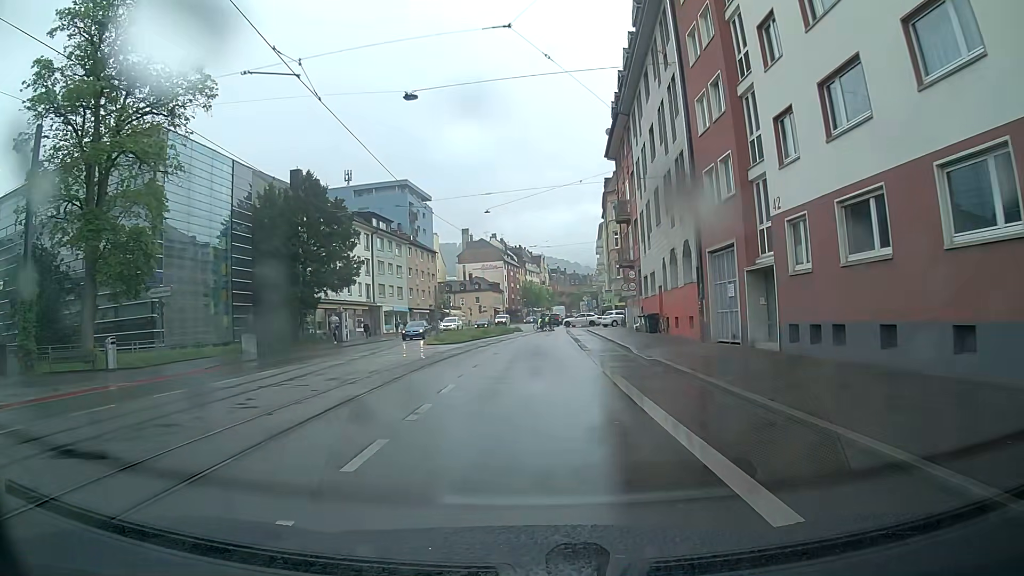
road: primary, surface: asphalt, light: Day
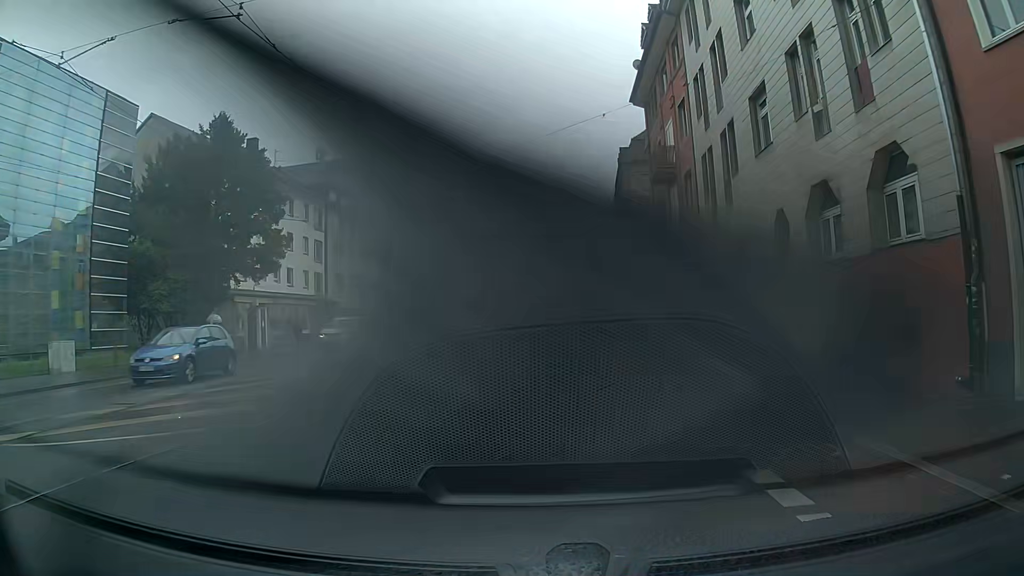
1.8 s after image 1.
(+0.1, +16.6) m; -1°
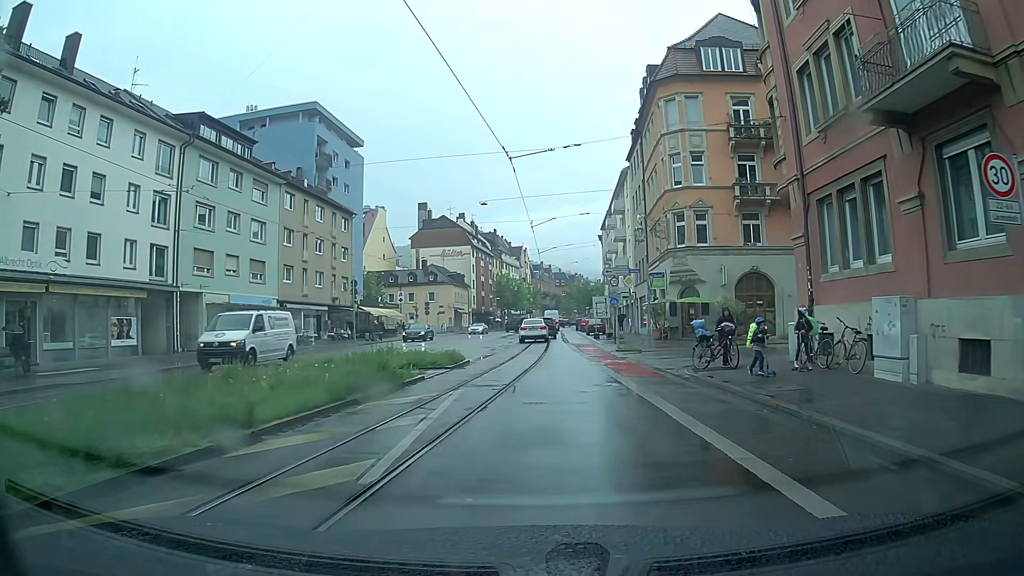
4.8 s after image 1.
(+1.1, +24.5) m; +3°
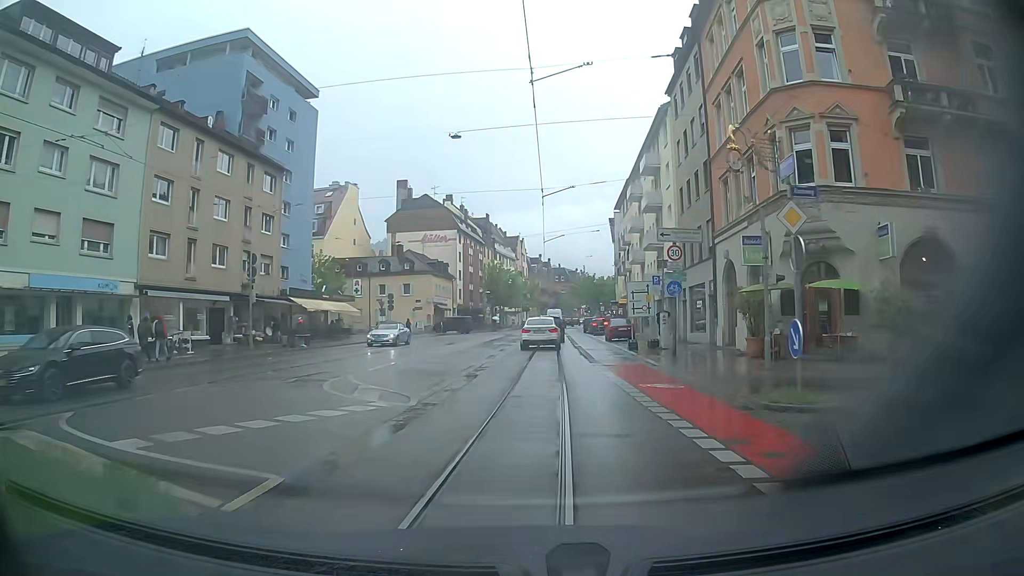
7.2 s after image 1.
(+0.3, +18.8) m; +1°
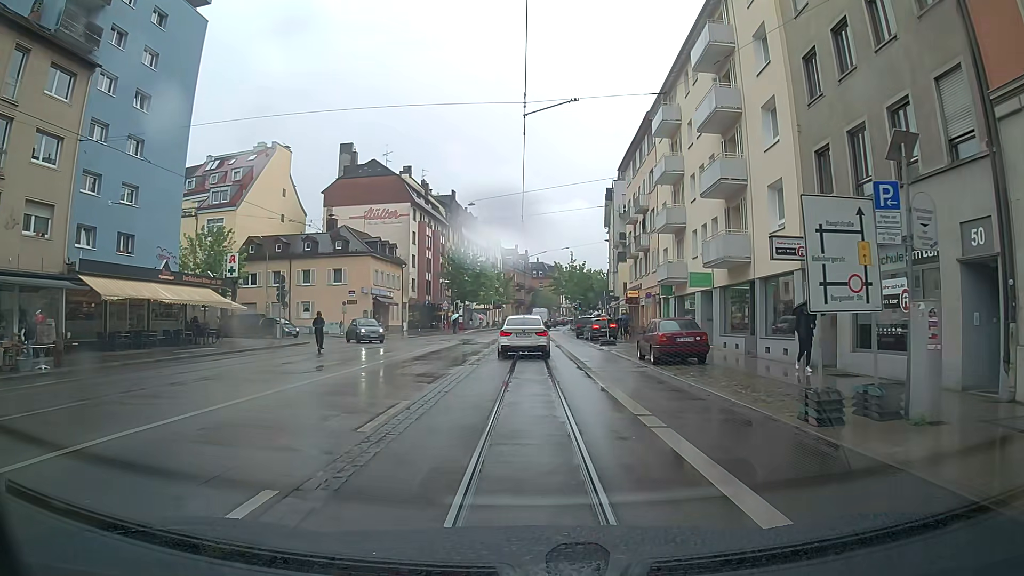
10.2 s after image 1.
(+0.5, +21.9) m; +2°
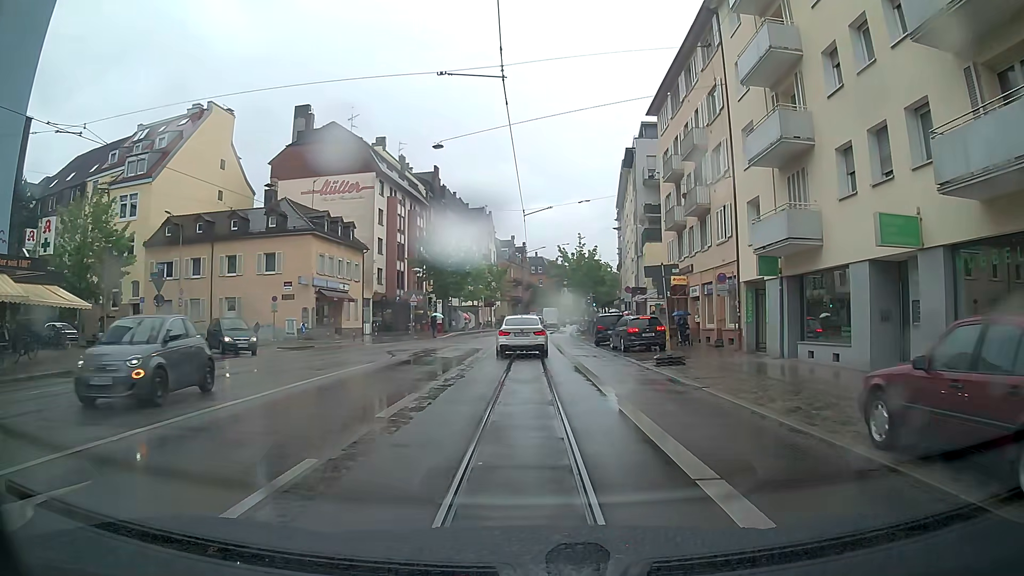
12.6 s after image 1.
(+0.2, +16.8) m; +1°
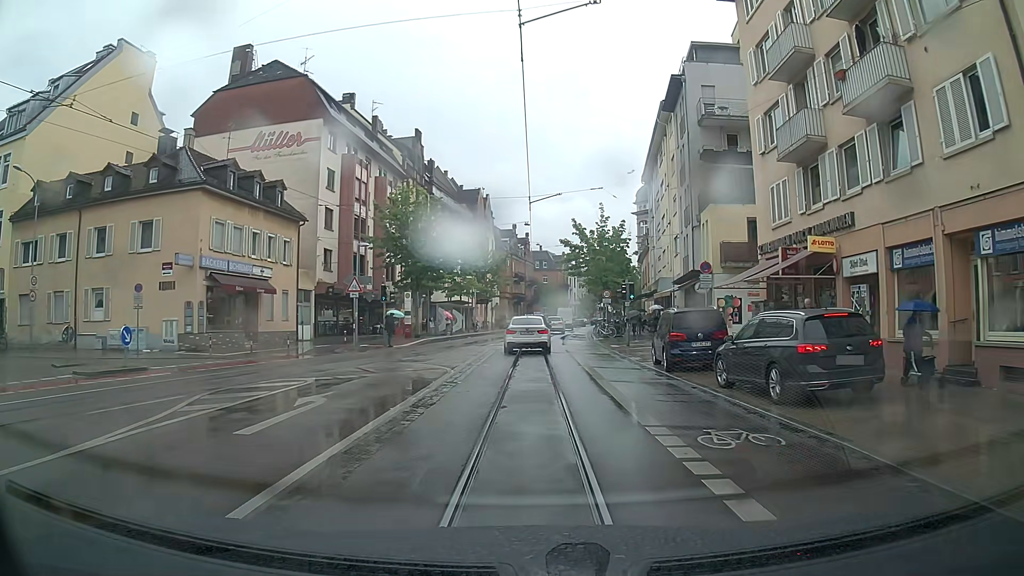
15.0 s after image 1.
(0.0, +17.5) m; -2°
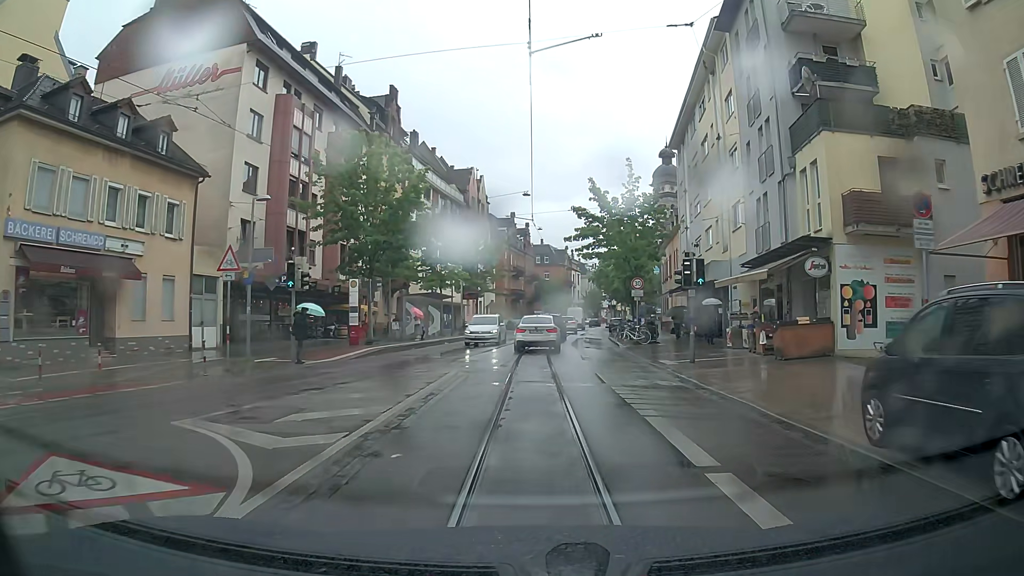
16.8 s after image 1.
(+0.3, +13.7) m; +2°
(0, +10) (0, +20) (0, +30) (0, +40) (+1, +50) (+2, +60) (+3, +70) (+3, +80) (+4, +90) (+5, +100) m
